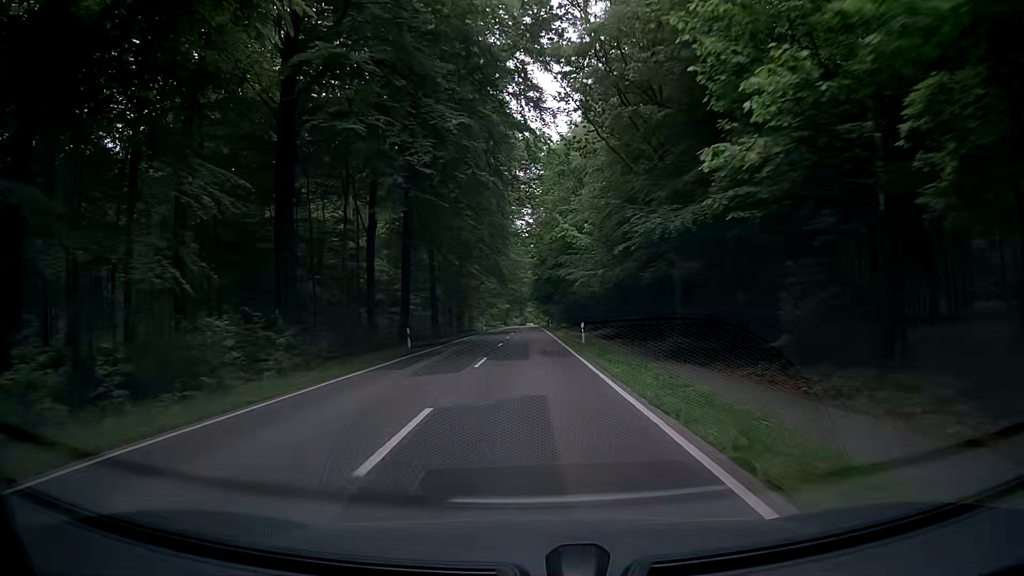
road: tertiary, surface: asphalt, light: Day
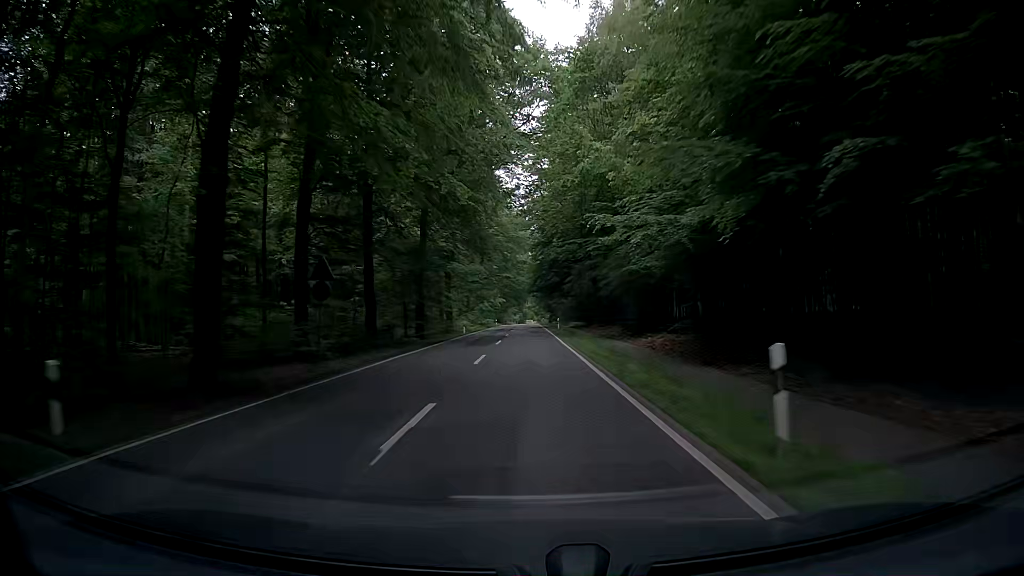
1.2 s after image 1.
(-0.3, +24.1) m; 0°
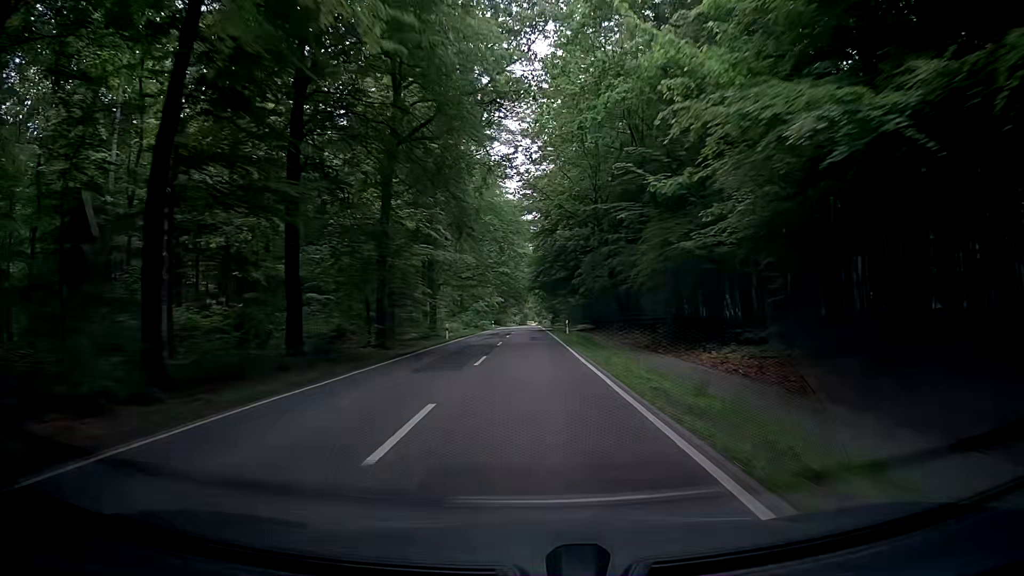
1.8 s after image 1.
(-0.1, +12.1) m; 0°
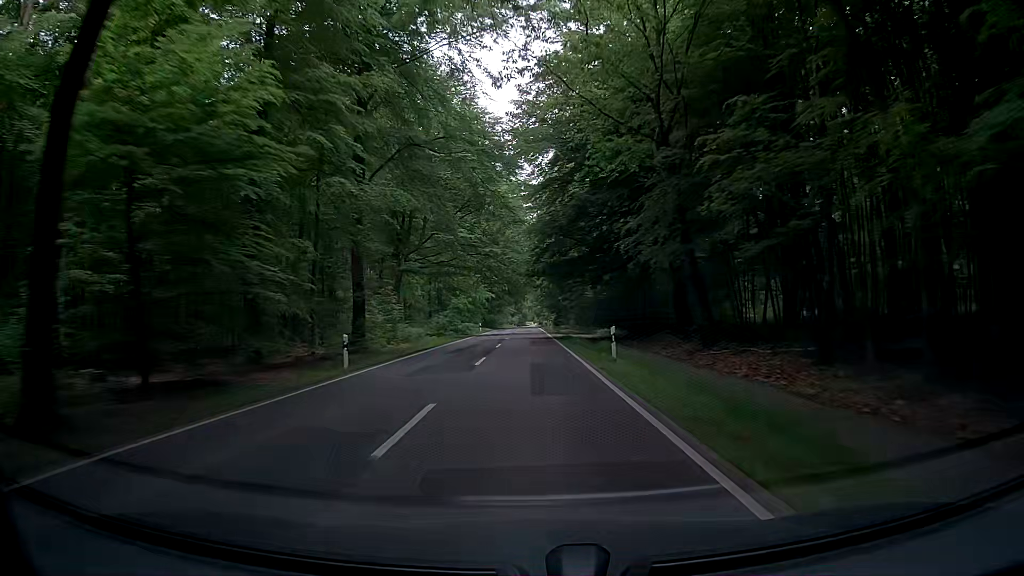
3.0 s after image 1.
(-0.1, +24.5) m; 0°
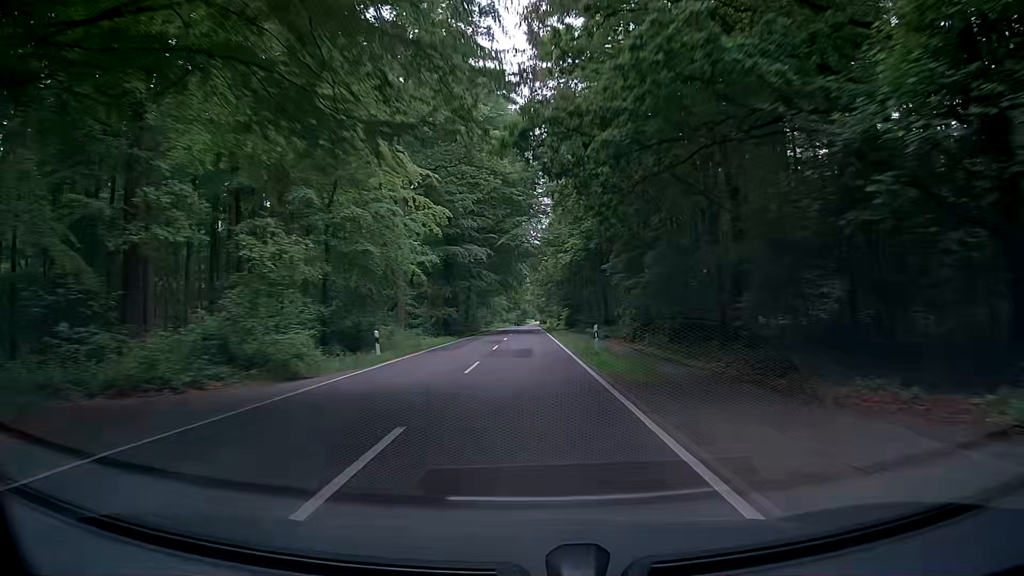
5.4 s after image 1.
(0.0, +51.1) m; -1°
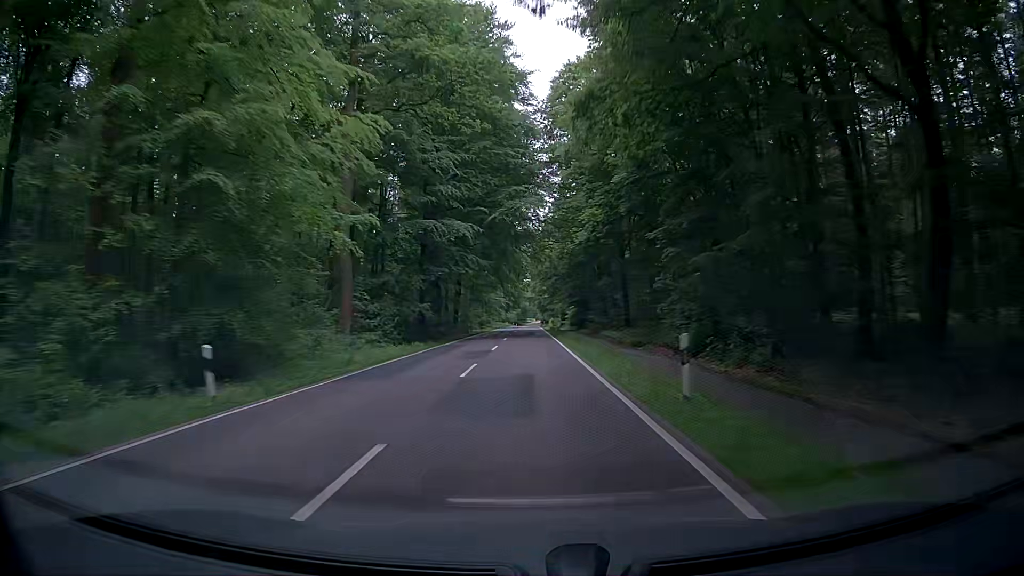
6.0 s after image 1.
(+0.1, +13.5) m; 0°
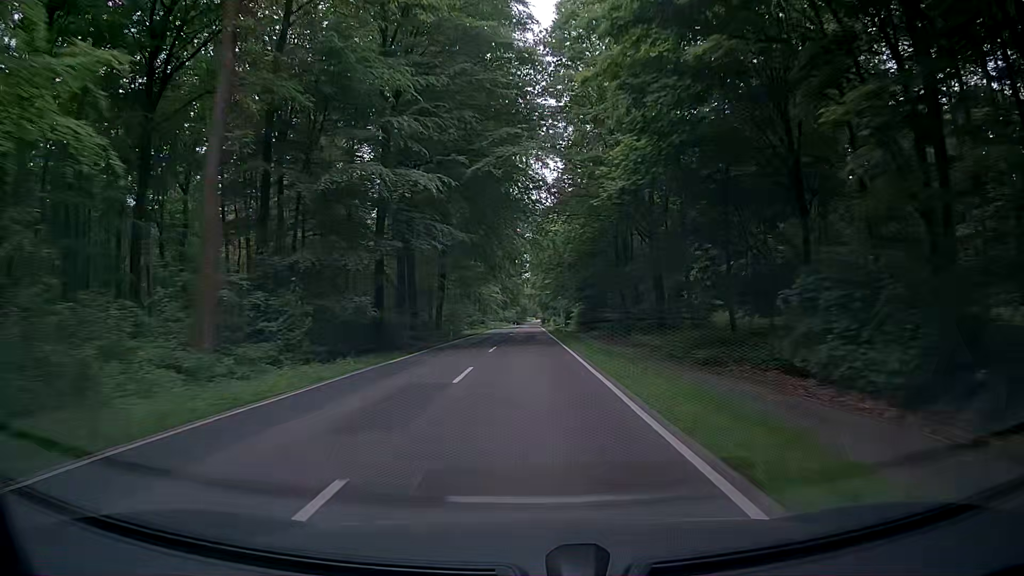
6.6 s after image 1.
(0.0, +13.7) m; 0°
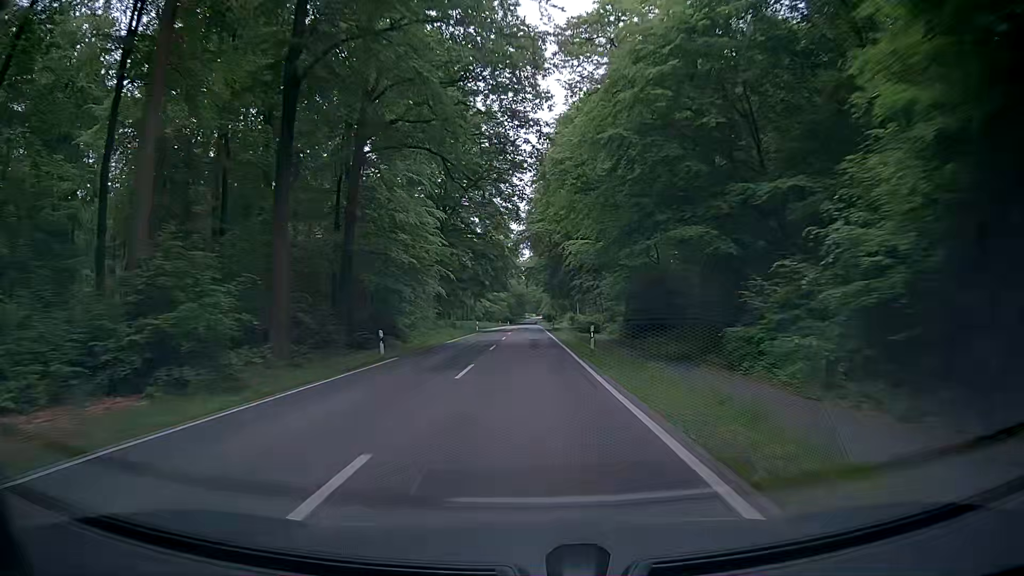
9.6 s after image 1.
(-0.4, +72.7) m; 0°
(0, +10) (0, +20) (0, +30) (0, +40) (0, +50) (0, +60) (0, +70) (0, +80) (0, +90) (0, +100) m
